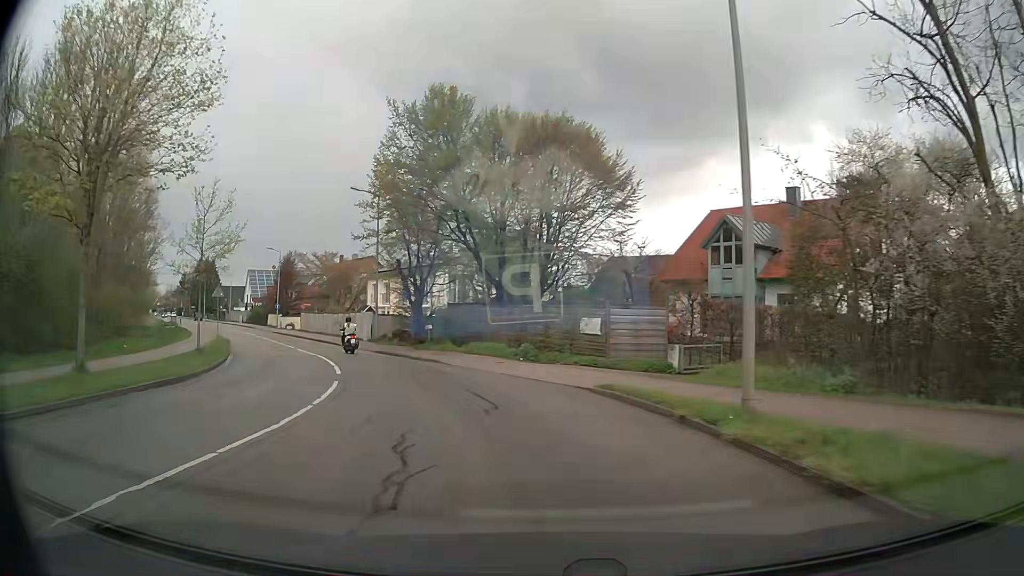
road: tertiary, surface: asphalt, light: Day
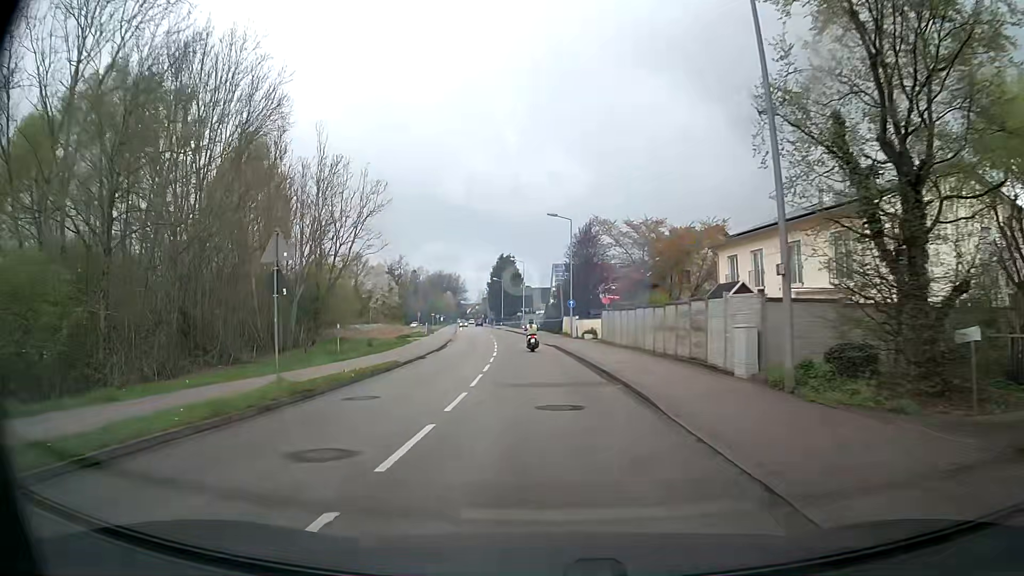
(-7.8, +28.3) m; -29°
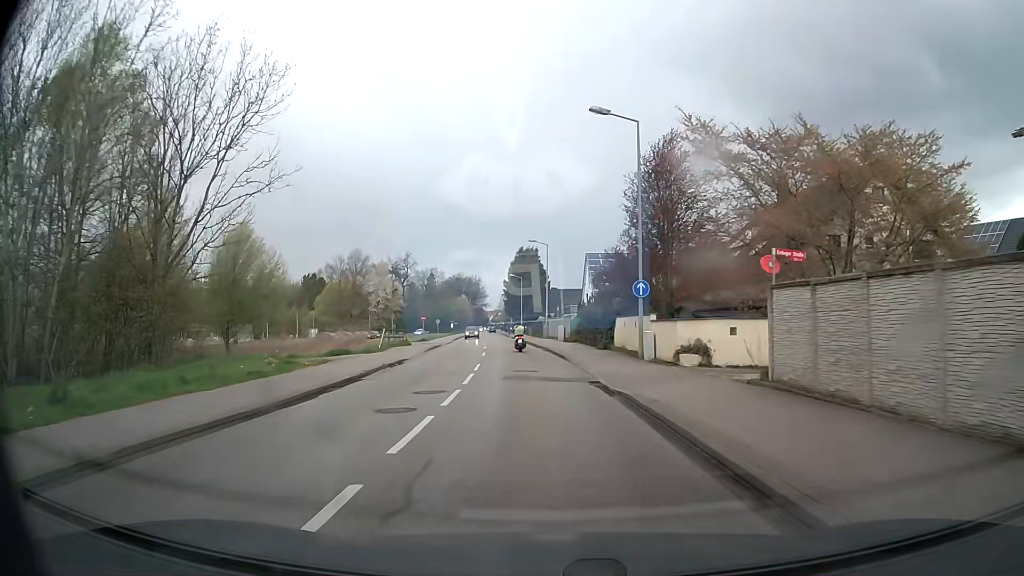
(-0.4, +26.4) m; -1°
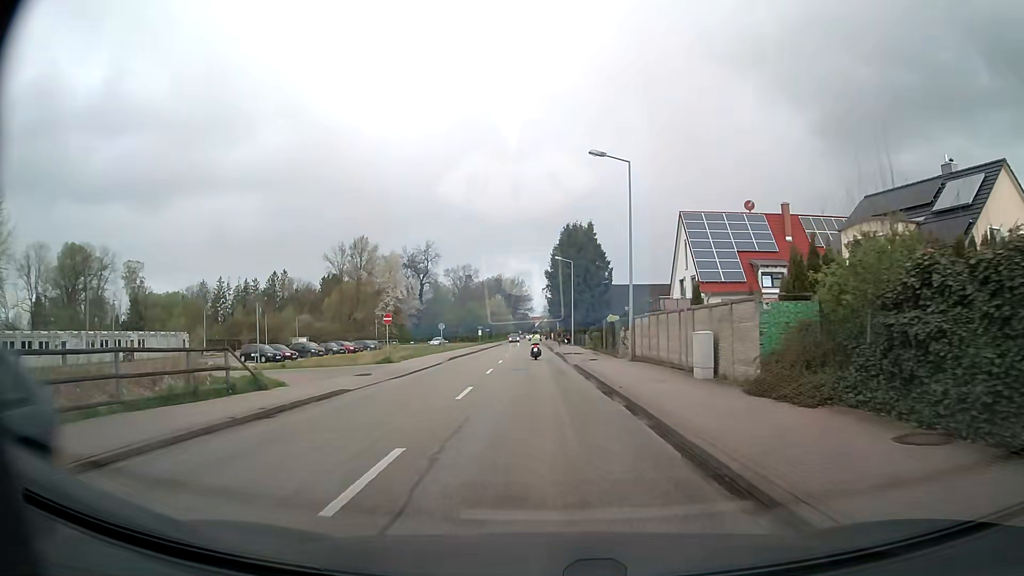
(-1.8, +34.4) m; -4°
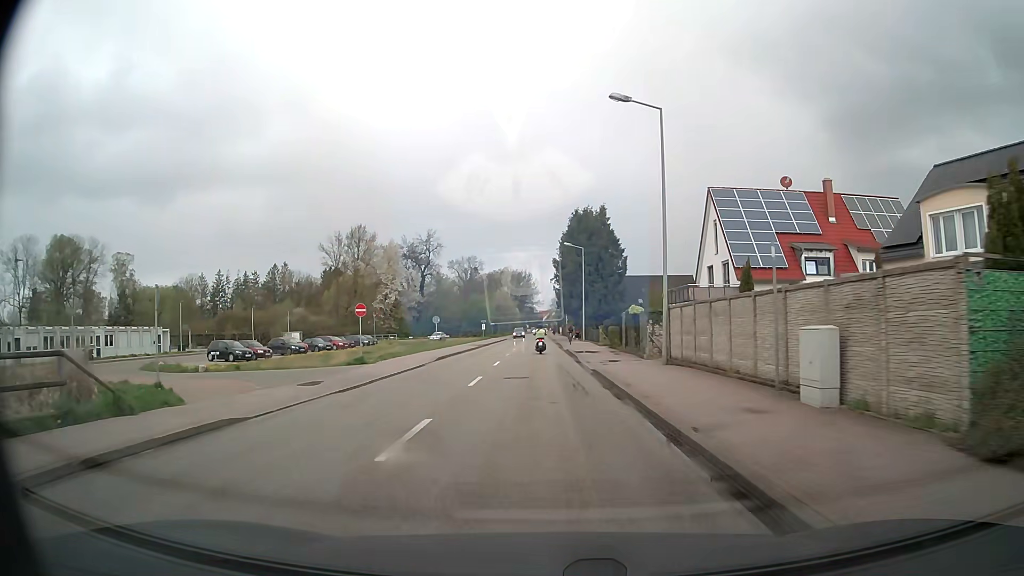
(-0.1, +7.0) m; -1°
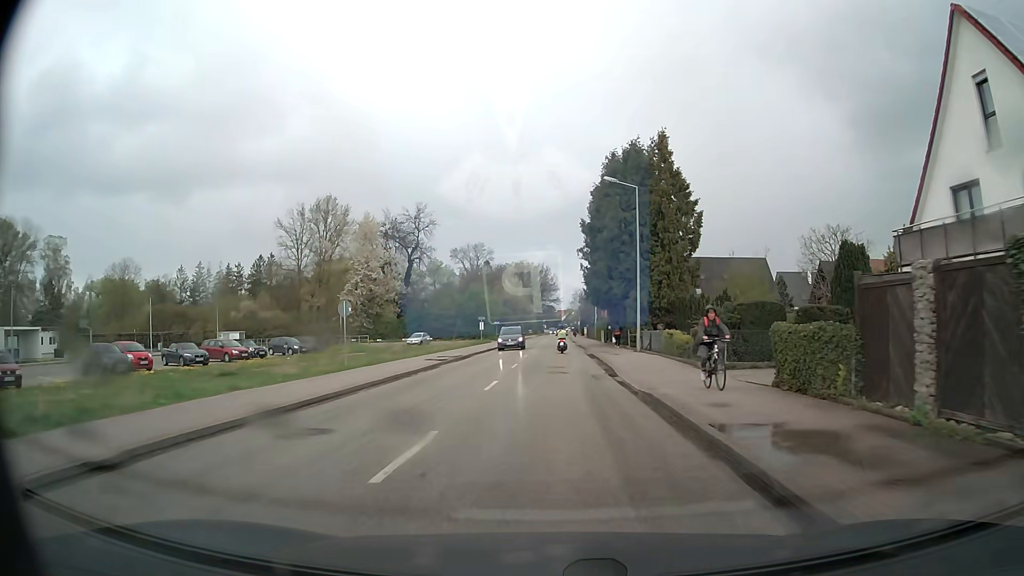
(-0.5, +28.3) m; -1°
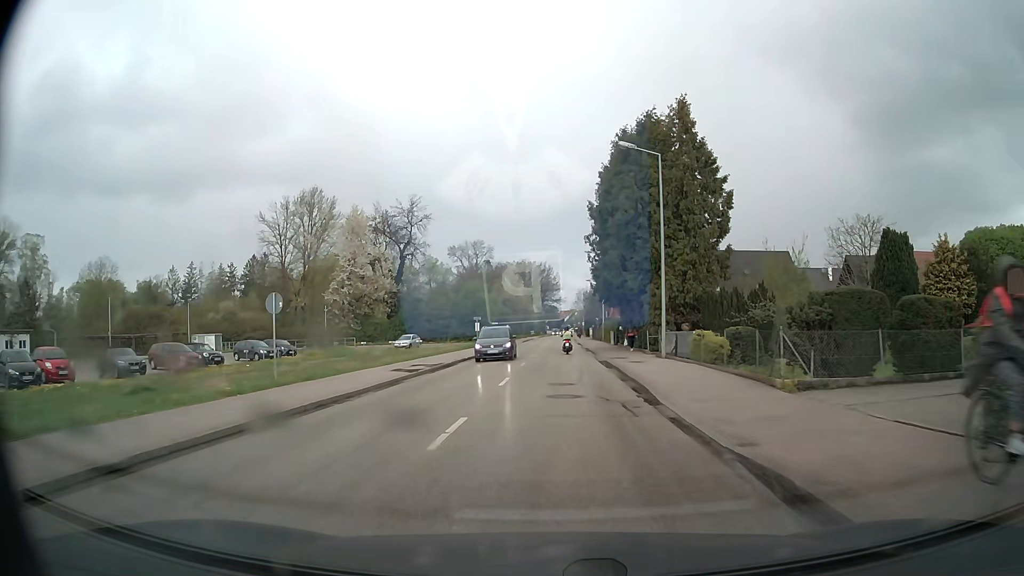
(0.0, +7.2) m; 0°
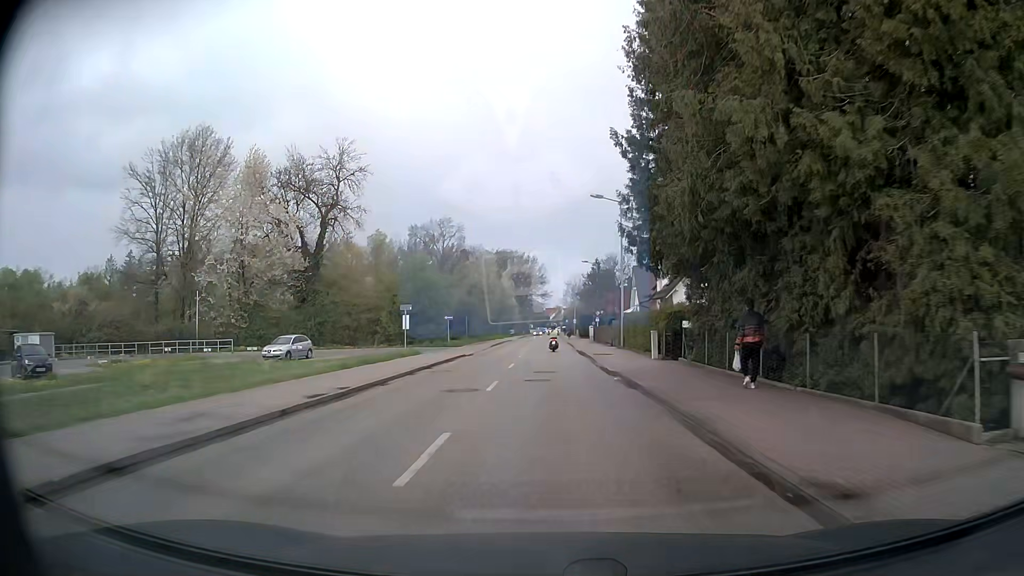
(+0.2, +28.9) m; +1°
(0, +10) (0, +20) (0, +30) (0, +40) (0, +50) (0, +60) (0, +70) (0, +80) (0, +90) (0, +100) m
